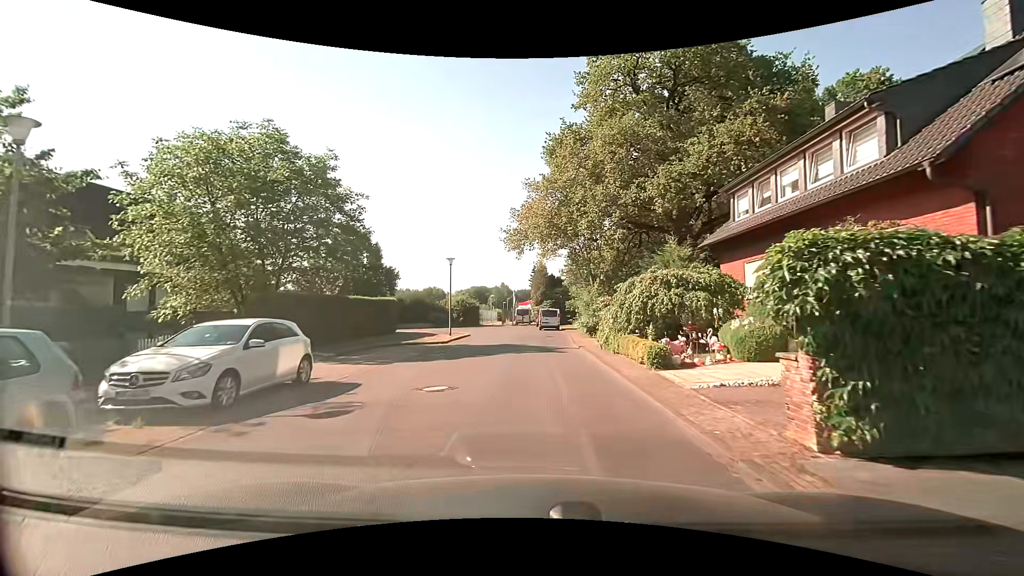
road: residential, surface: paved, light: Day
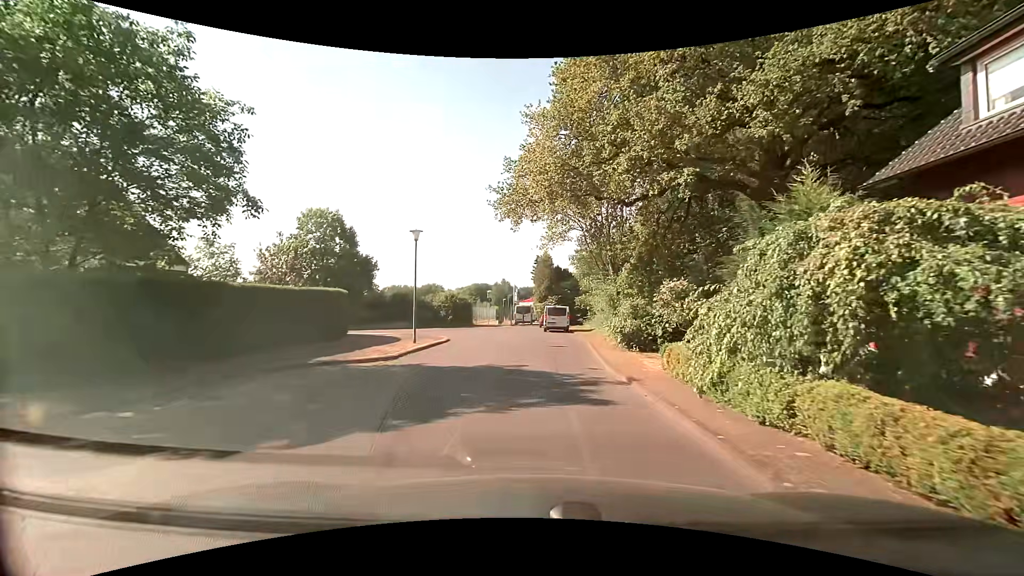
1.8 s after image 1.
(-0.1, +10.2) m; 0°
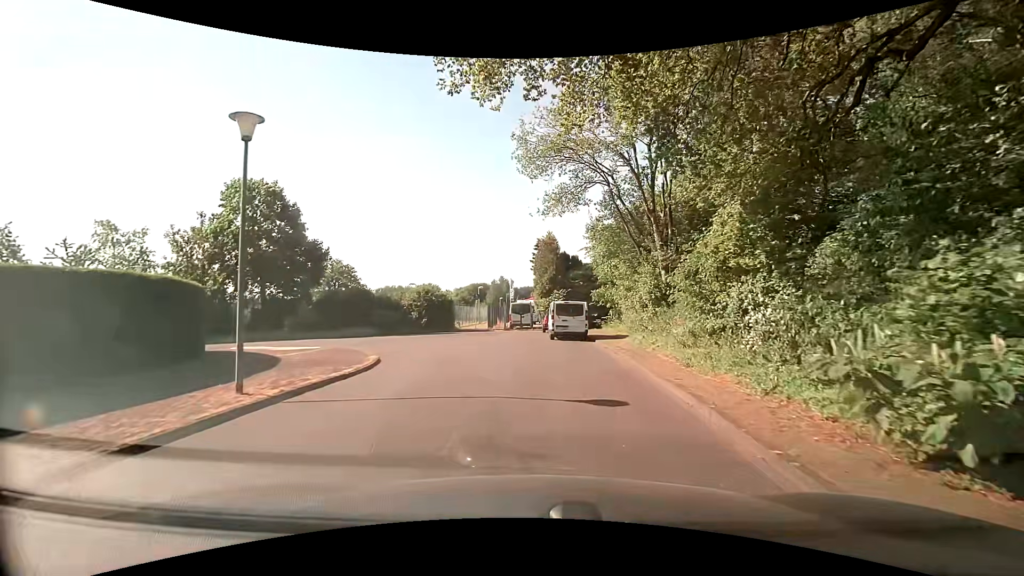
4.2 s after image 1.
(-0.2, +13.2) m; -1°
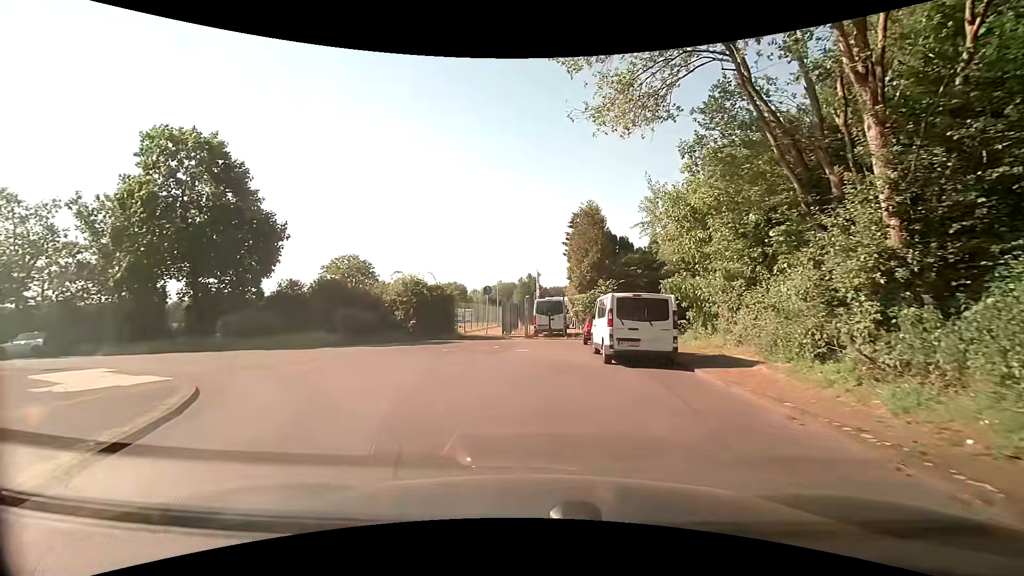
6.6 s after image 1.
(-0.1, +12.3) m; -3°
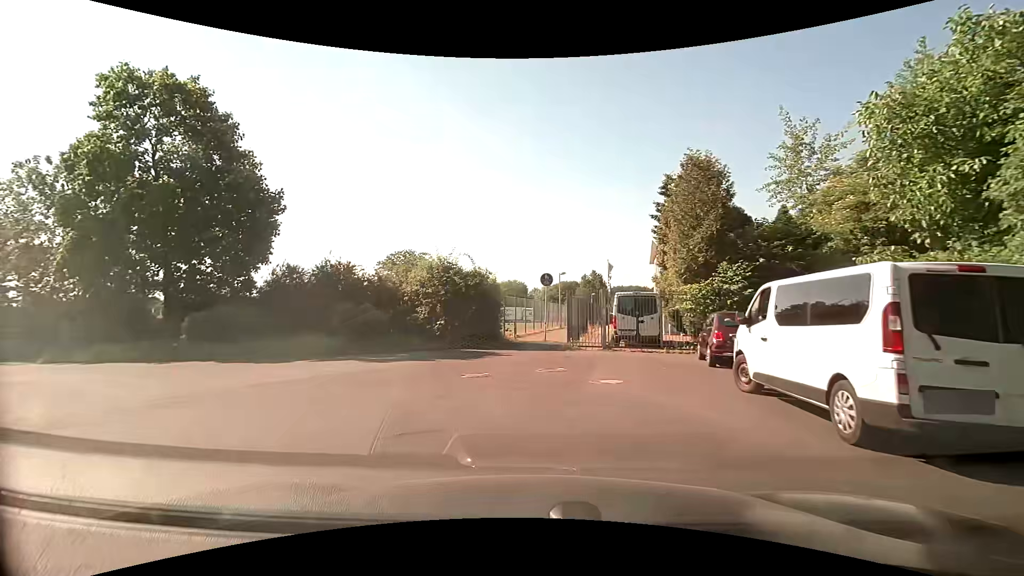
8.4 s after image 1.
(-0.5, +8.9) m; -8°
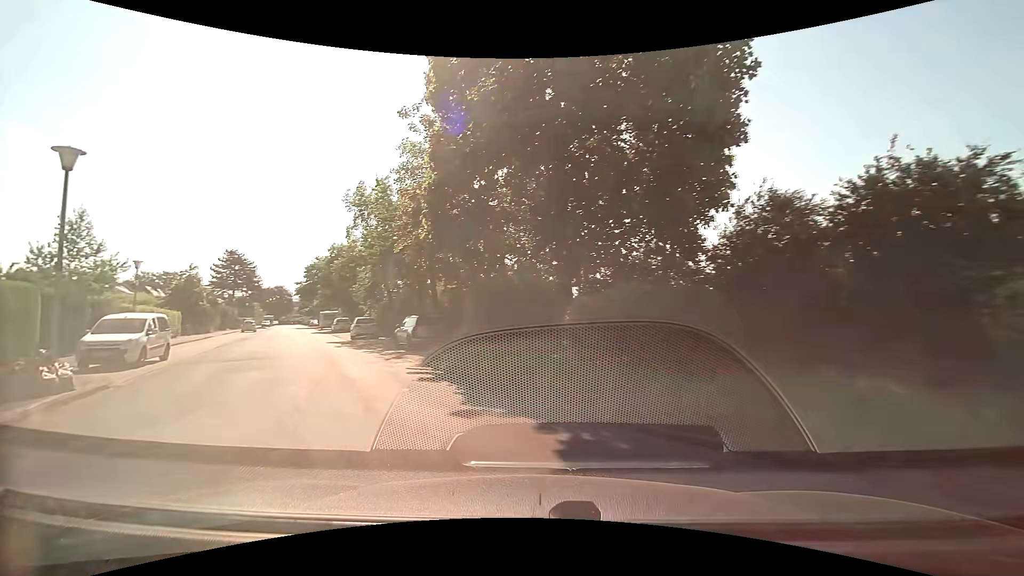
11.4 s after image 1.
(-5.1, +13.7) m; -48°
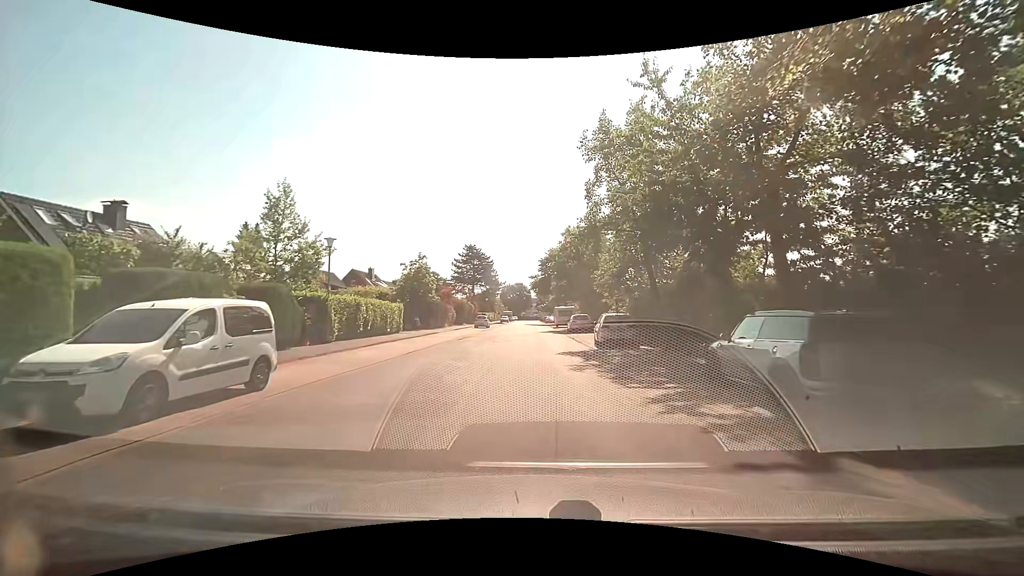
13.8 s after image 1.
(-4.4, +12.4) m; -28°
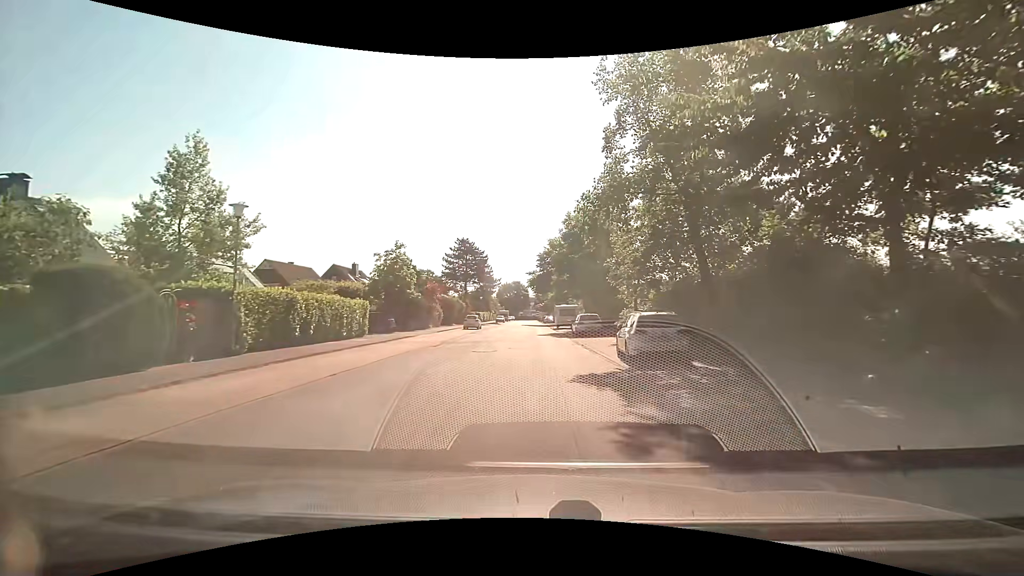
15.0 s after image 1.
(+0.1, +7.4) m; +2°
